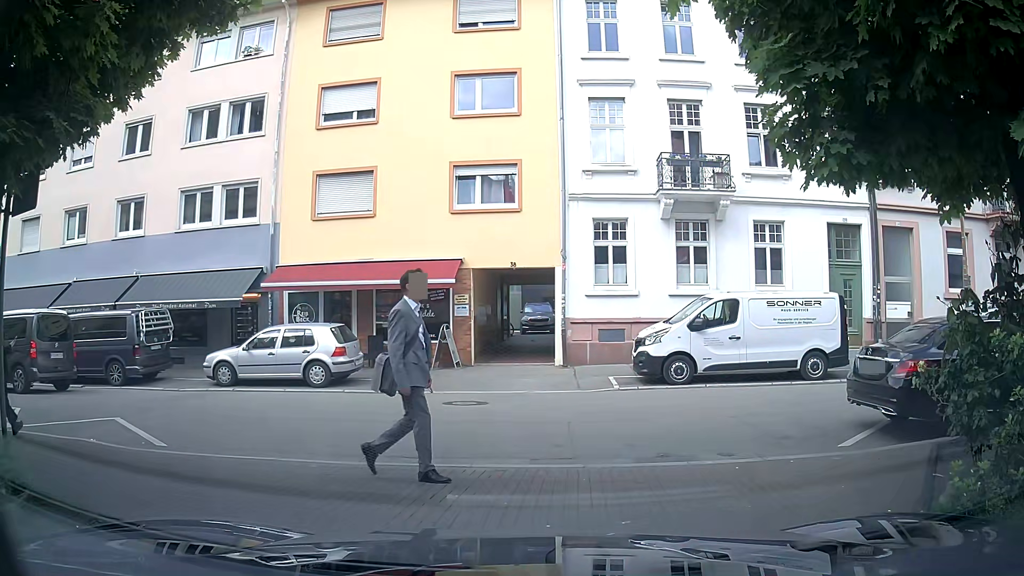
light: Day
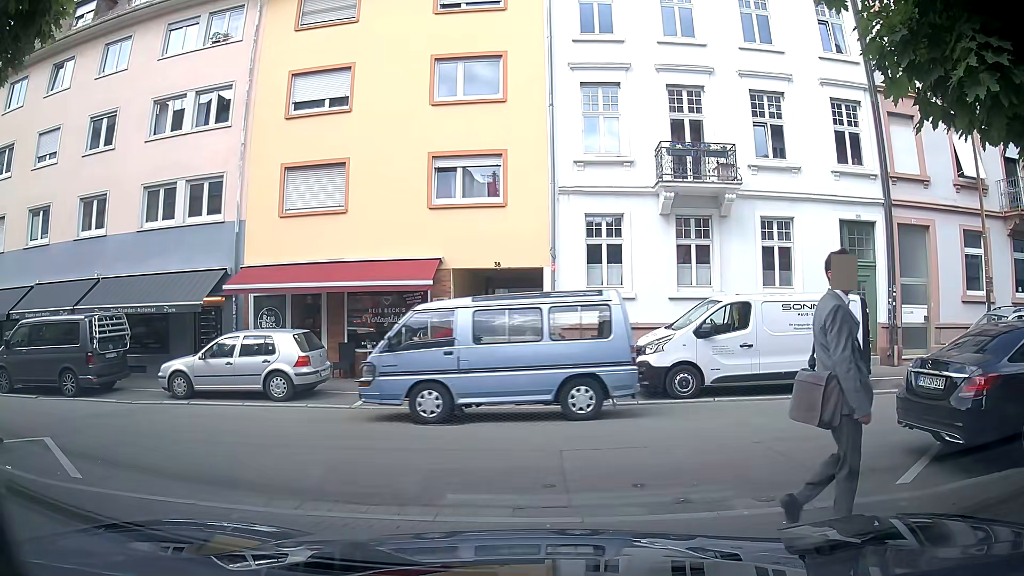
(0.0, +1.7) m; 0°
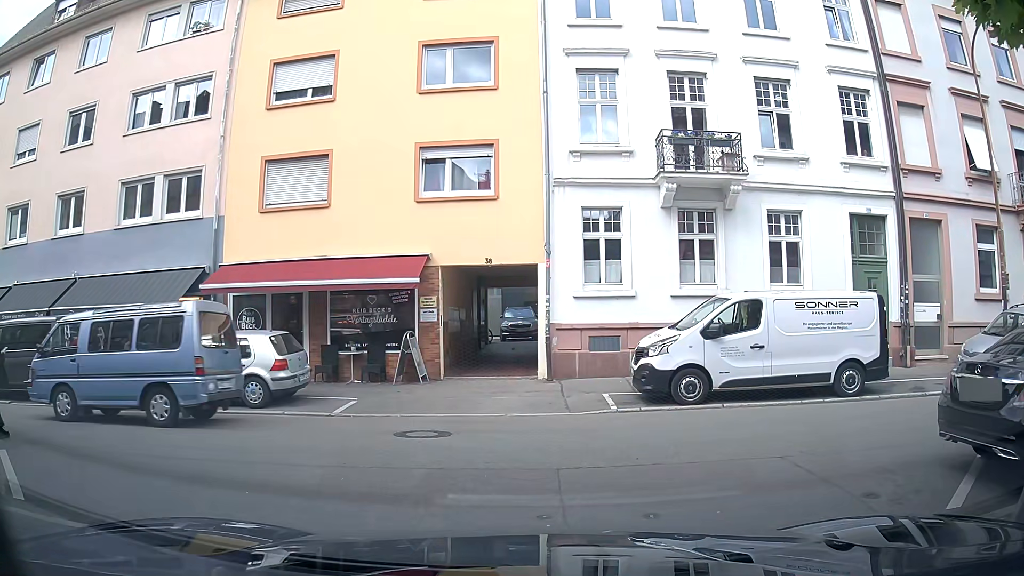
(0.0, +1.0) m; 0°
